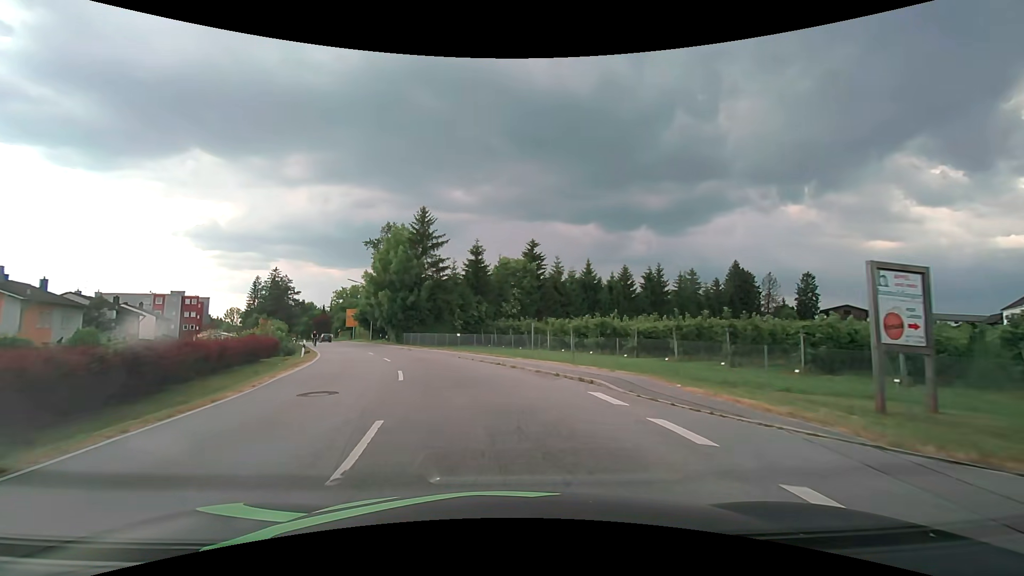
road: secondary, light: Day
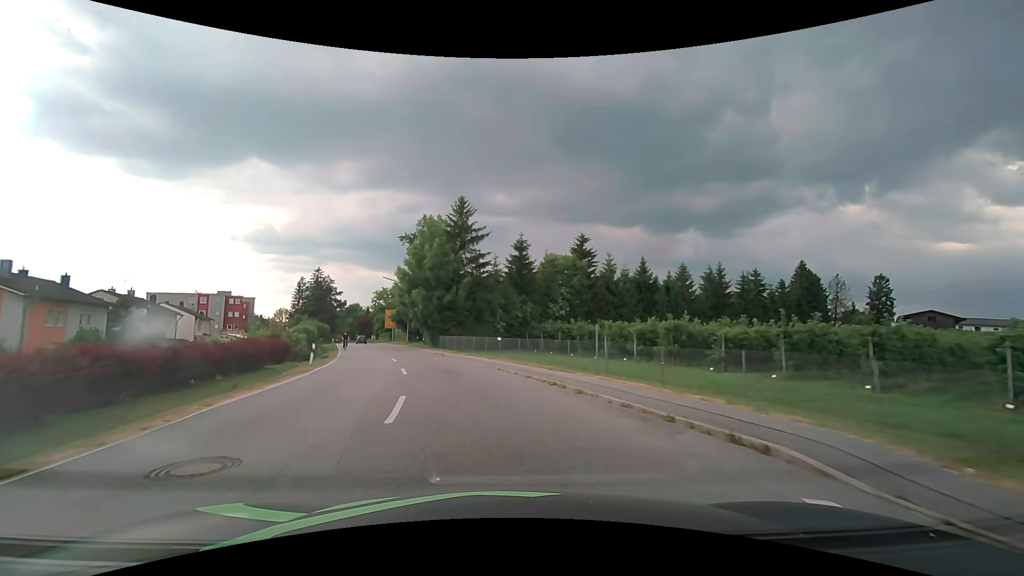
(-0.3, +6.1) m; -6°
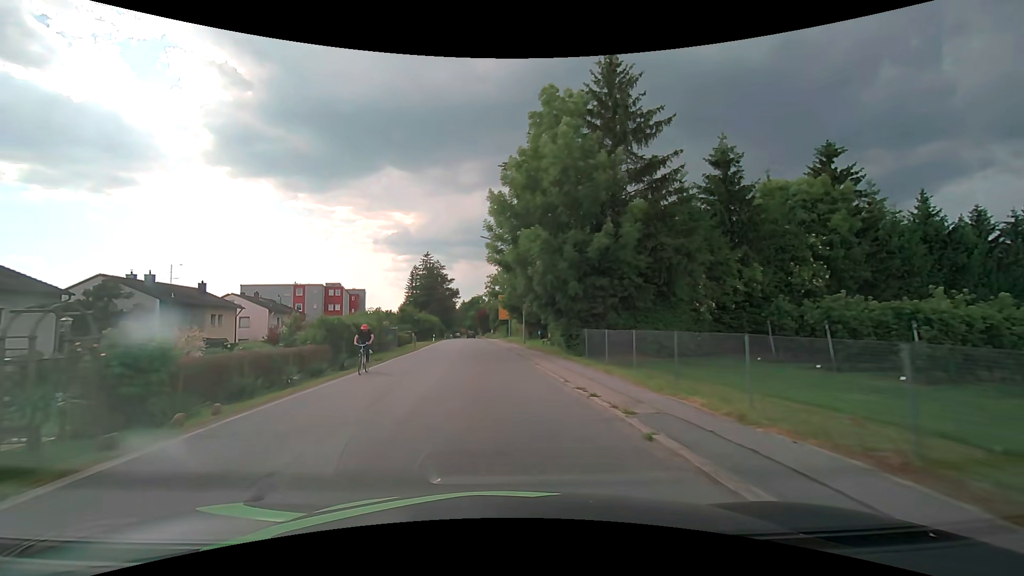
(-3.5, +25.2) m; -14°
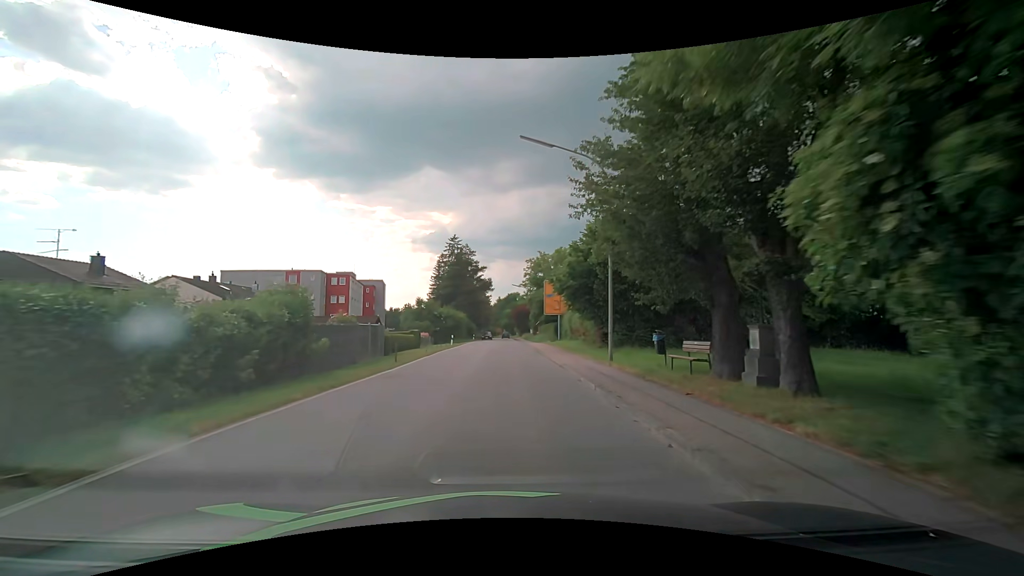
(-1.0, +20.2) m; -4°
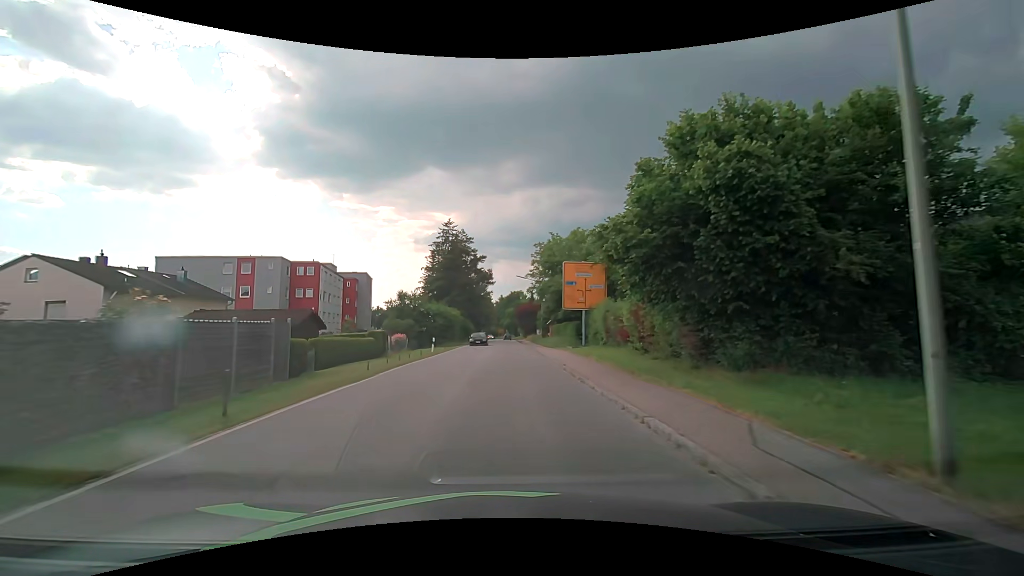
(-0.1, +13.8) m; -1°
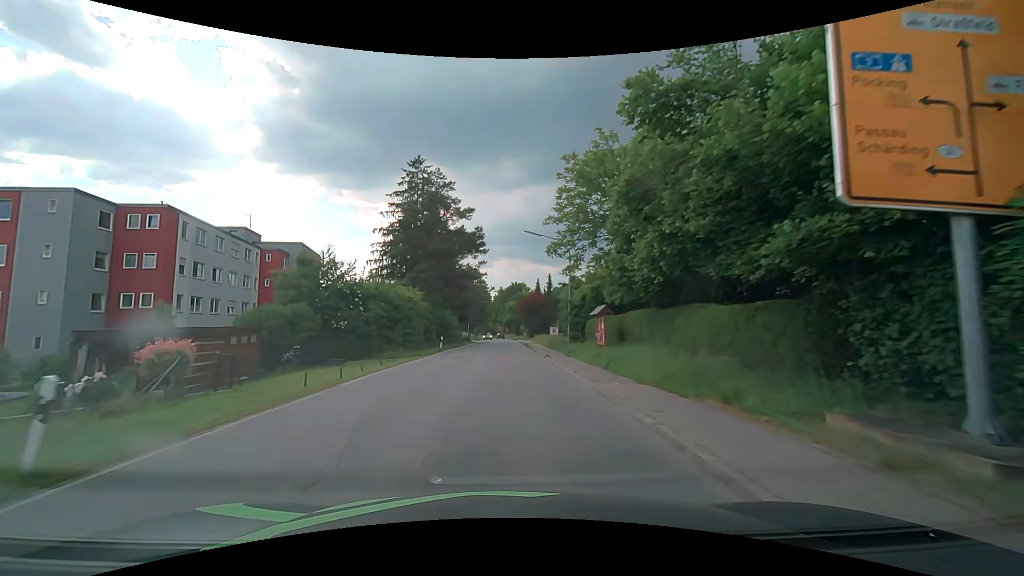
(+0.1, +28.4) m; 0°
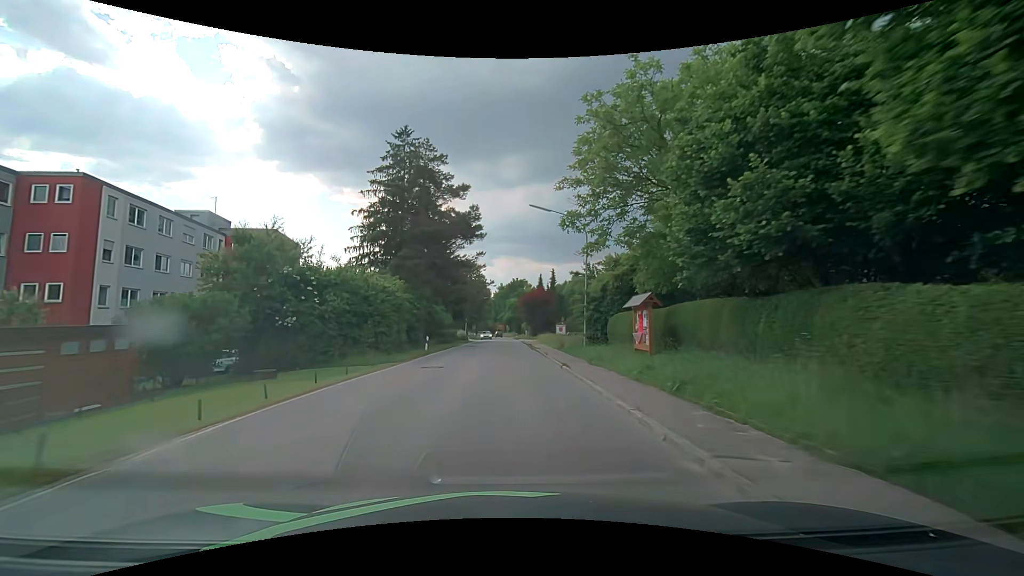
(0.0, +7.2) m; -1°
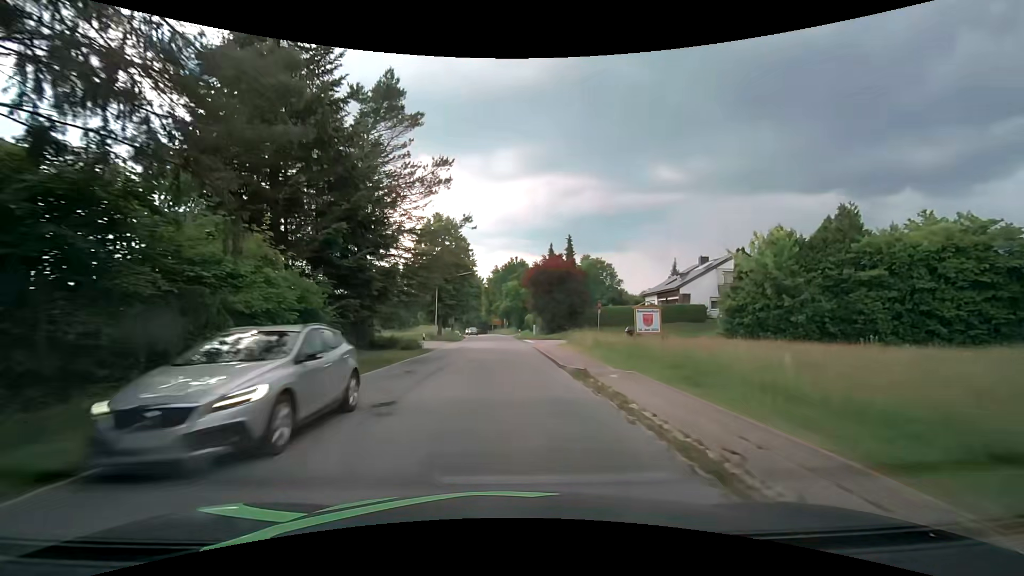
(+0.3, +35.9) m; +1°
(0, +10) (0, +20) (0, +30) (0, +40) (0, +50) (-1, +60) (-1, +70) (-2, +80) (-3, +90) (-4, +100) m
